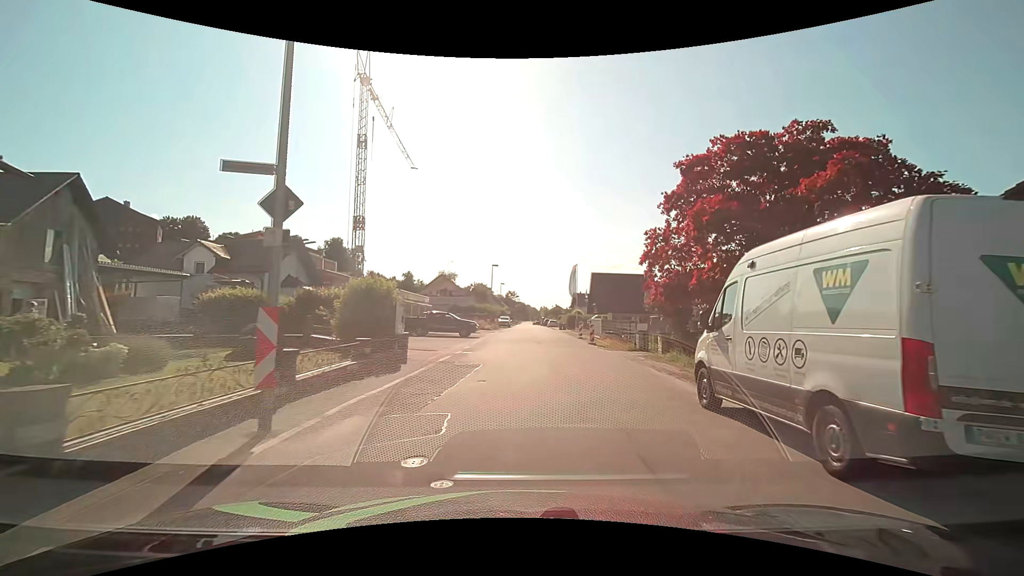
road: unclassified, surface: asphalt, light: Day
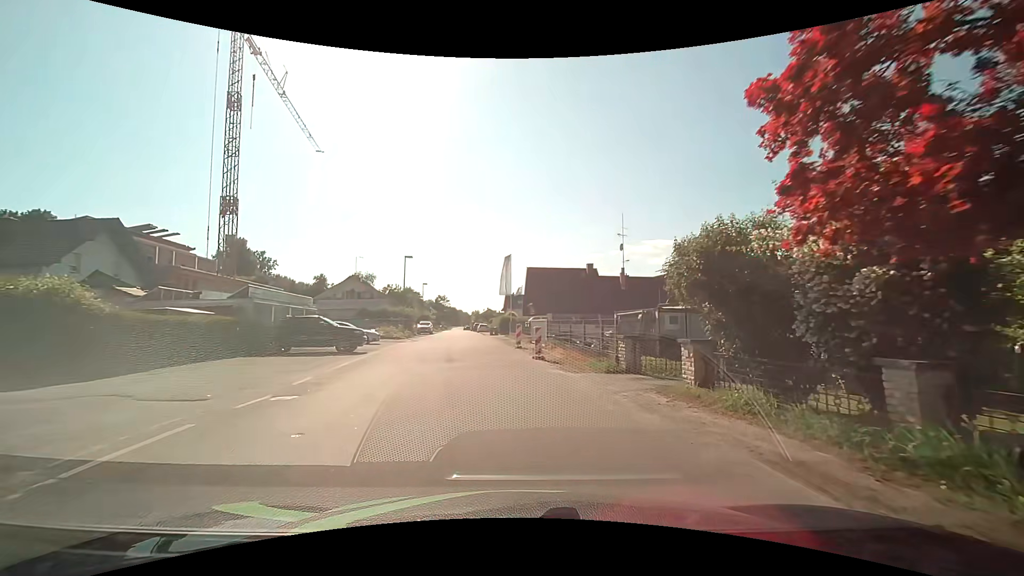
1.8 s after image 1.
(+1.0, +11.8) m; +8°
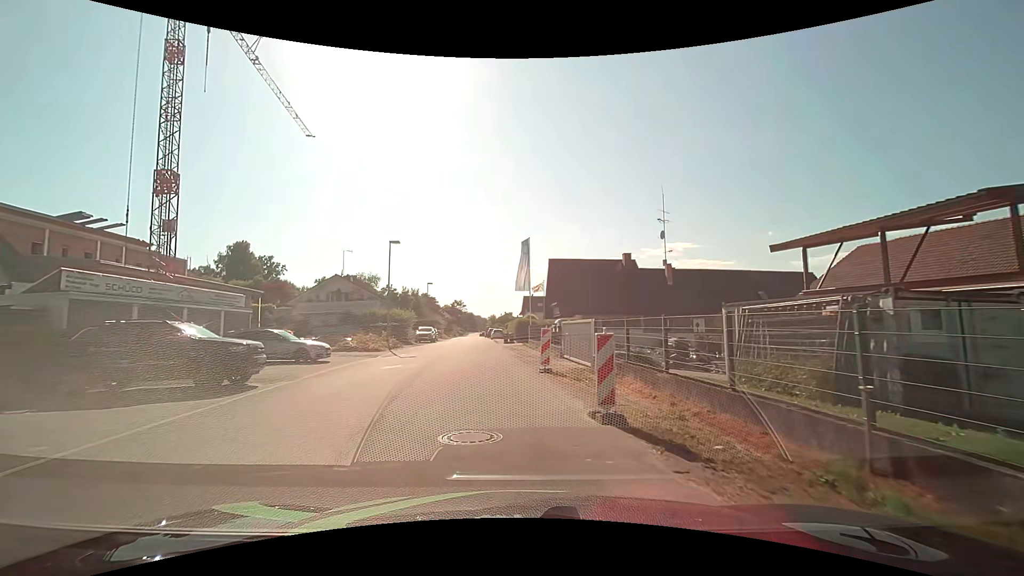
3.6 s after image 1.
(-0.1, +11.9) m; -2°
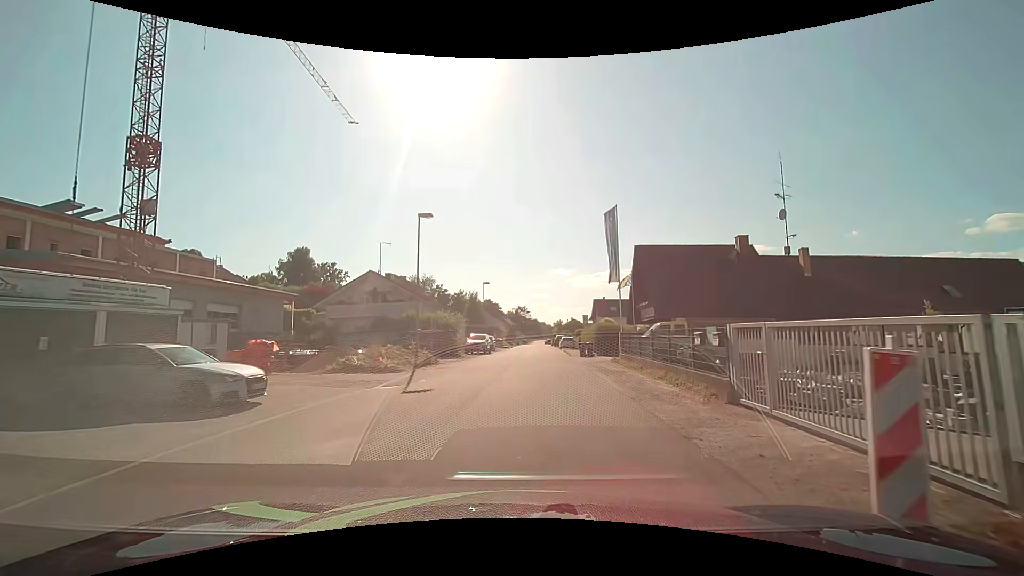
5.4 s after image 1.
(-0.8, +11.4) m; -7°
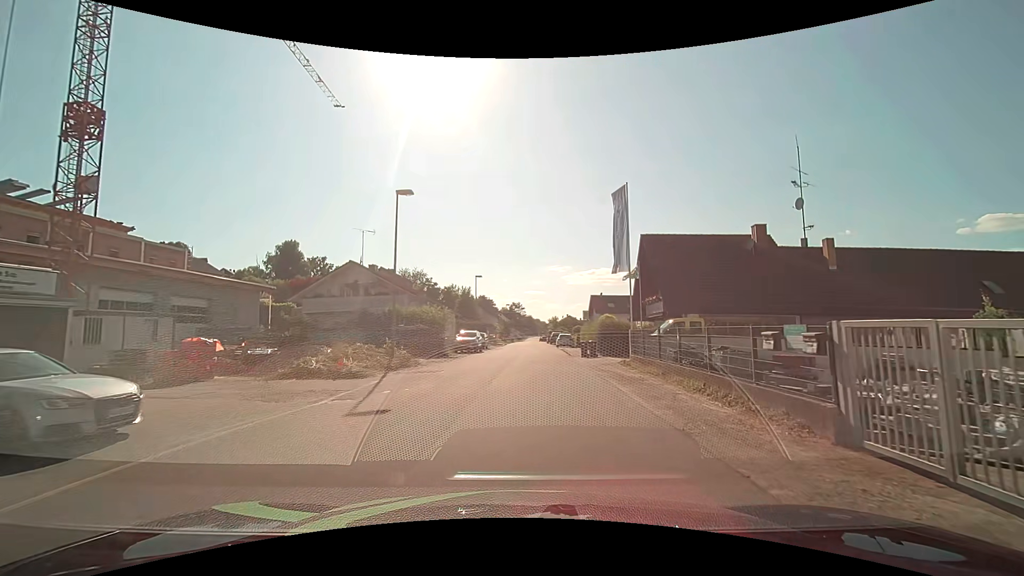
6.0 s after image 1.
(0.0, +3.7) m; 0°
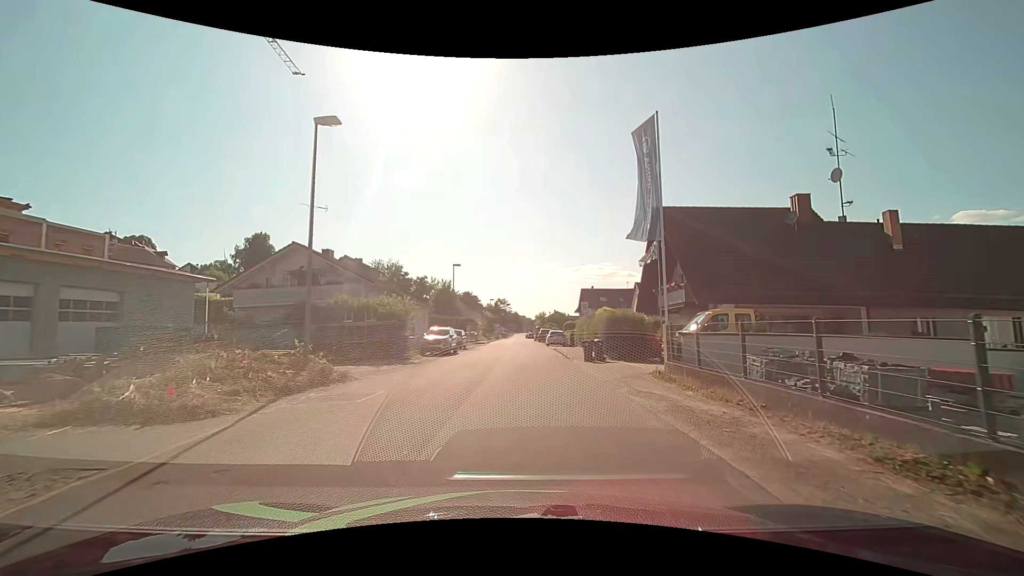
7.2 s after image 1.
(+0.2, +7.4) m; +2°
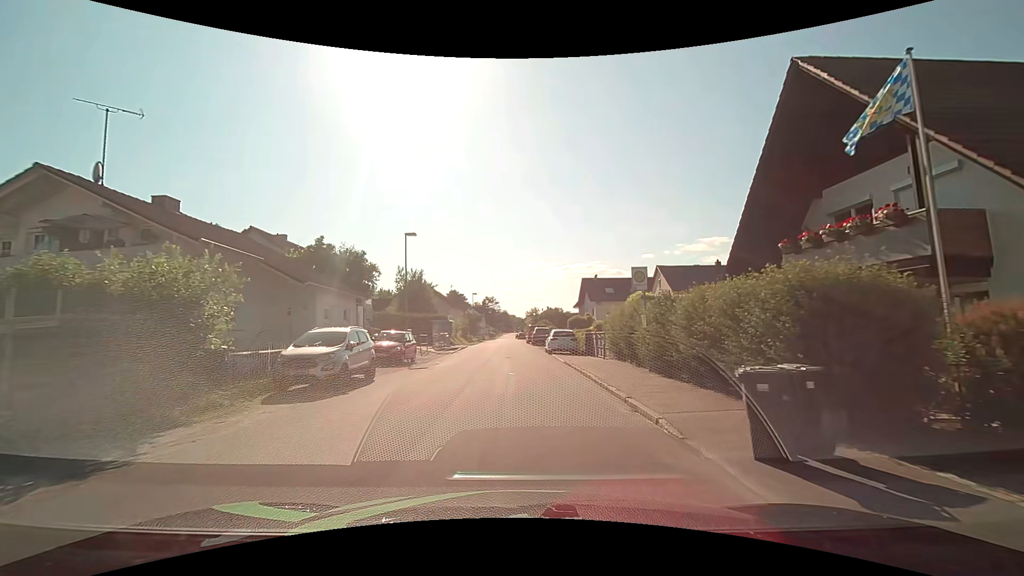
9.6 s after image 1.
(+0.2, +16.7) m; +1°
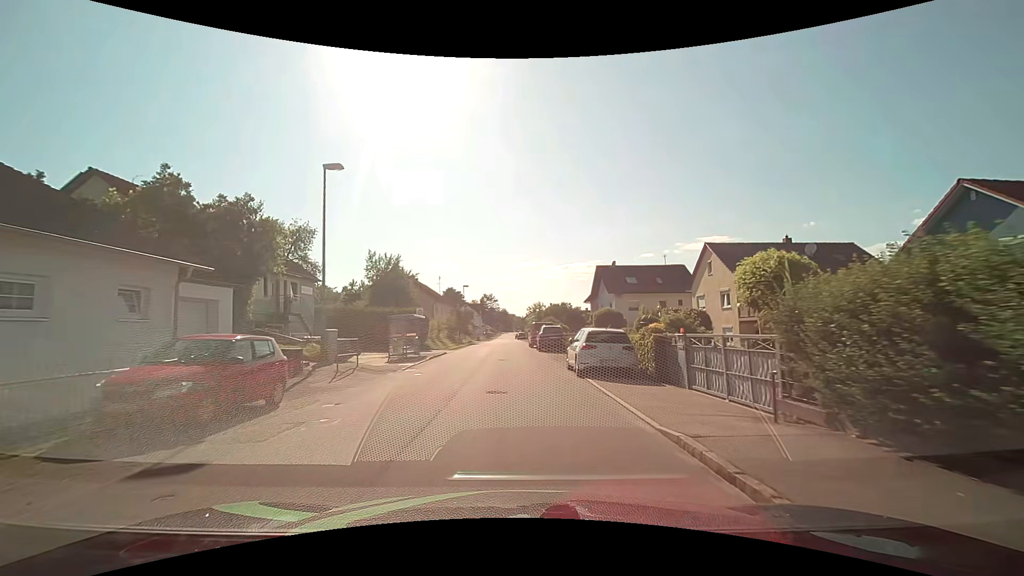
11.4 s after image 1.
(0.0, +14.2) m; 0°
(0, +10) (0, +20) (0, +30) (0, +40) (-1, +50) (-1, +60) (-1, +70) (-1, +80) (-1, +90) (-2, +100) m
